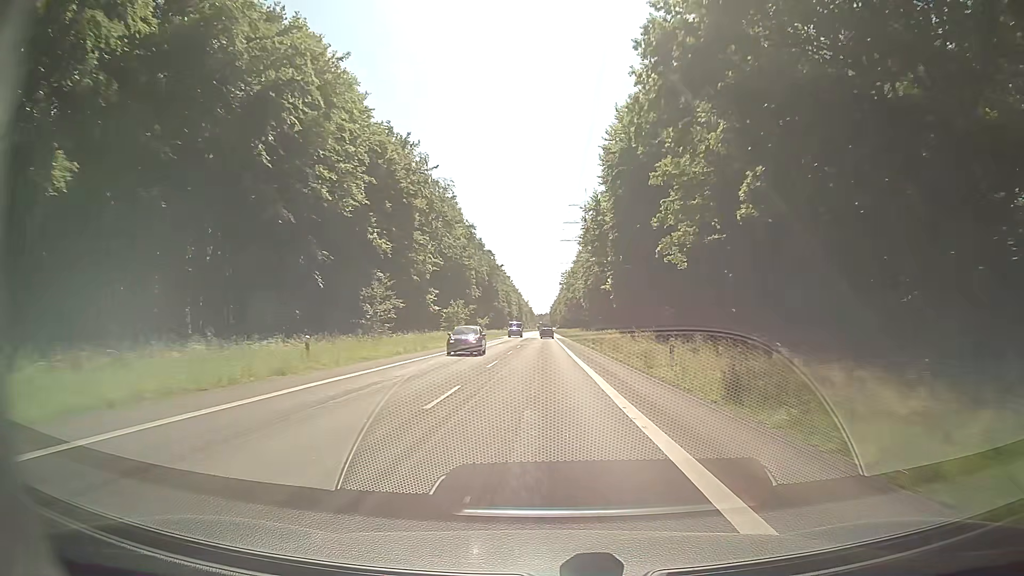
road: secondary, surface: asphalt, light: Day
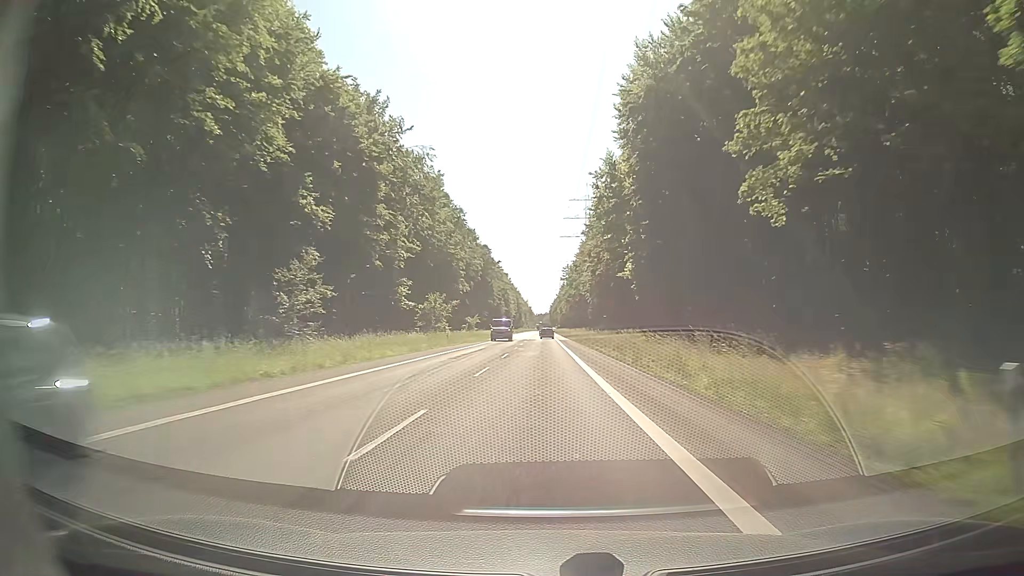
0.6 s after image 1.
(0.0, +16.4) m; 0°
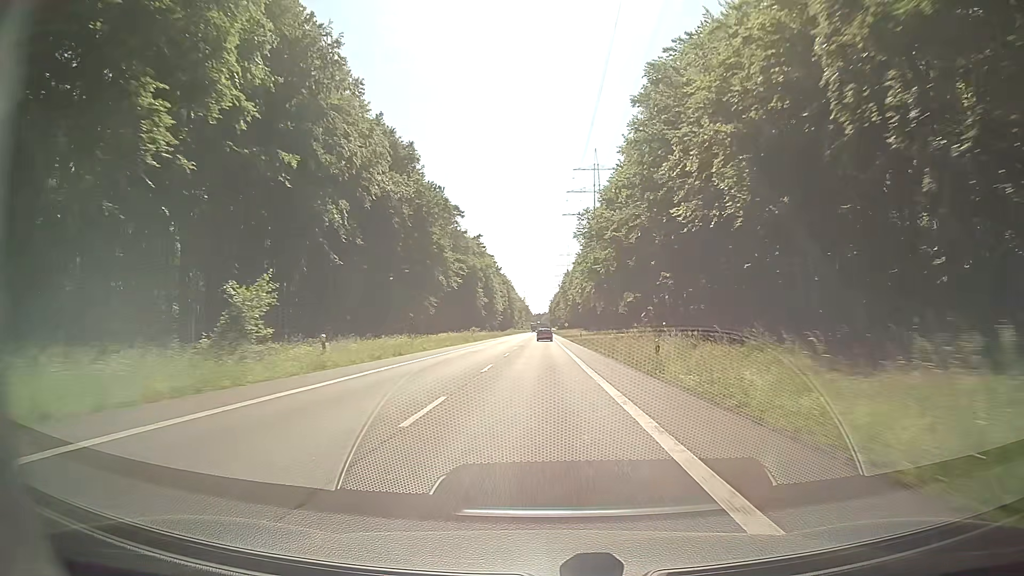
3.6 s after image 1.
(+0.3, +81.4) m; 0°
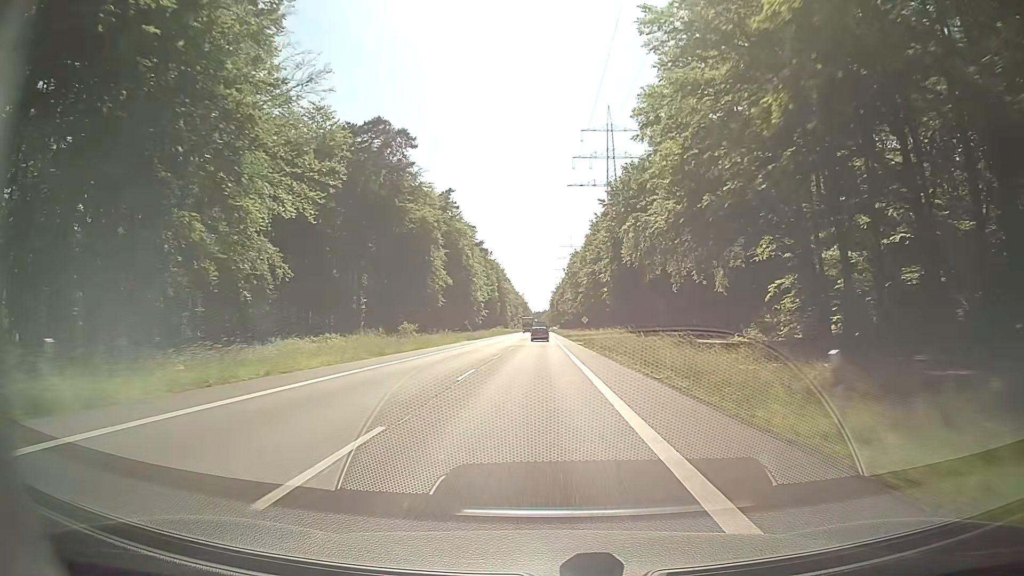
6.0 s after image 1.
(+0.1, +64.5) m; 0°
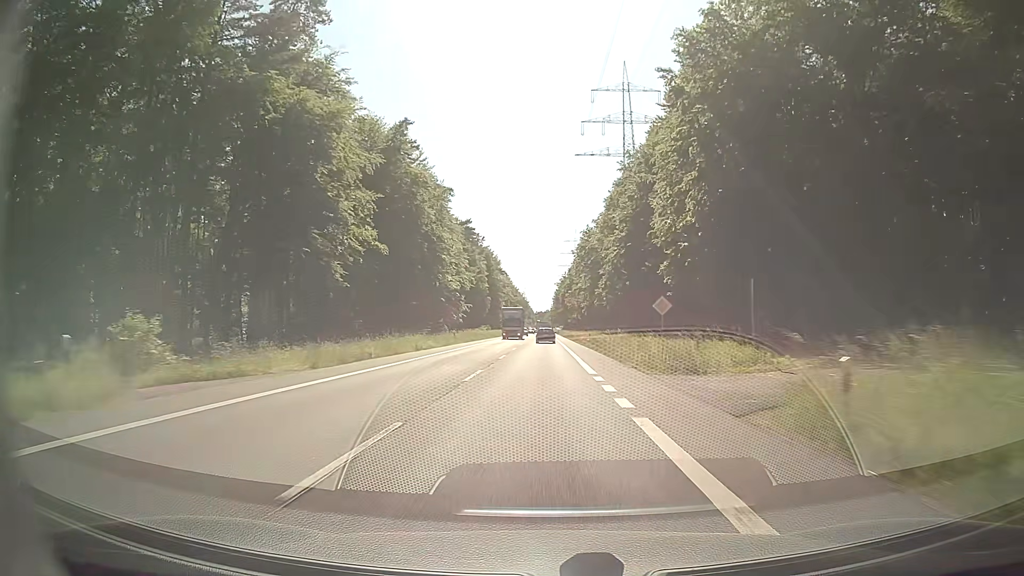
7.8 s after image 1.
(-0.1, +47.6) m; 0°
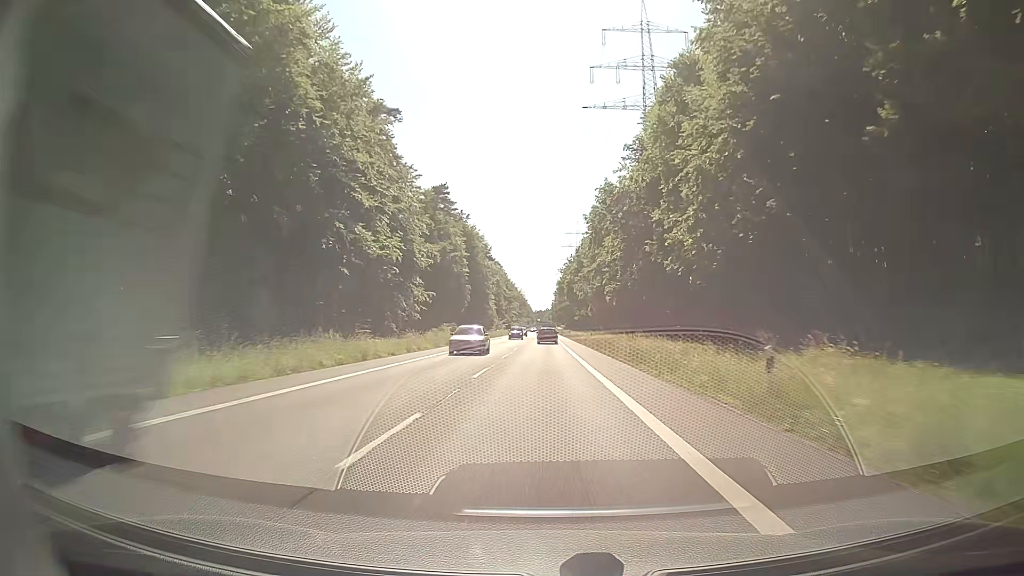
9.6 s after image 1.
(+0.1, +46.7) m; 0°
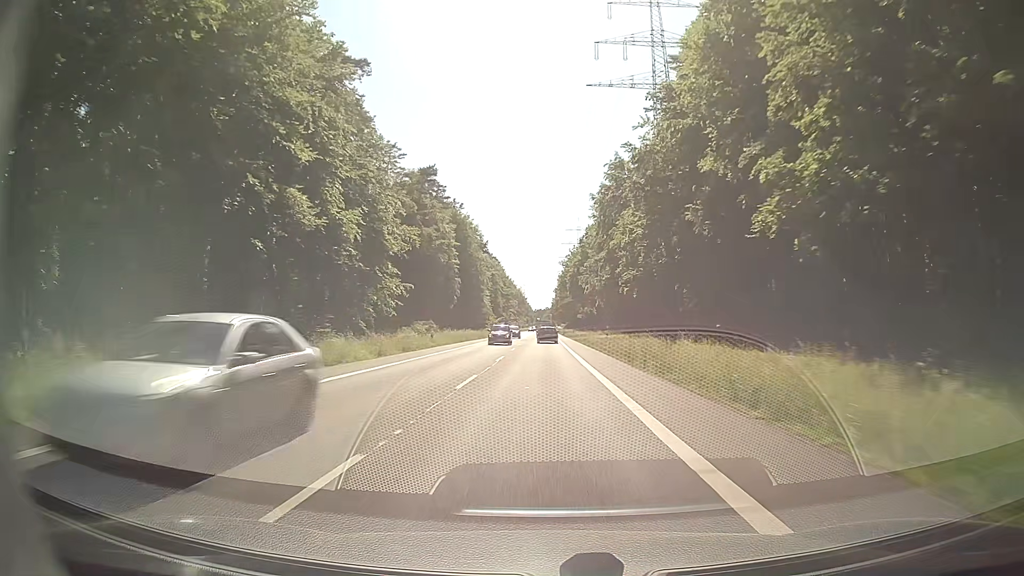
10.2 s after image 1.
(-0.1, +15.4) m; 0°
